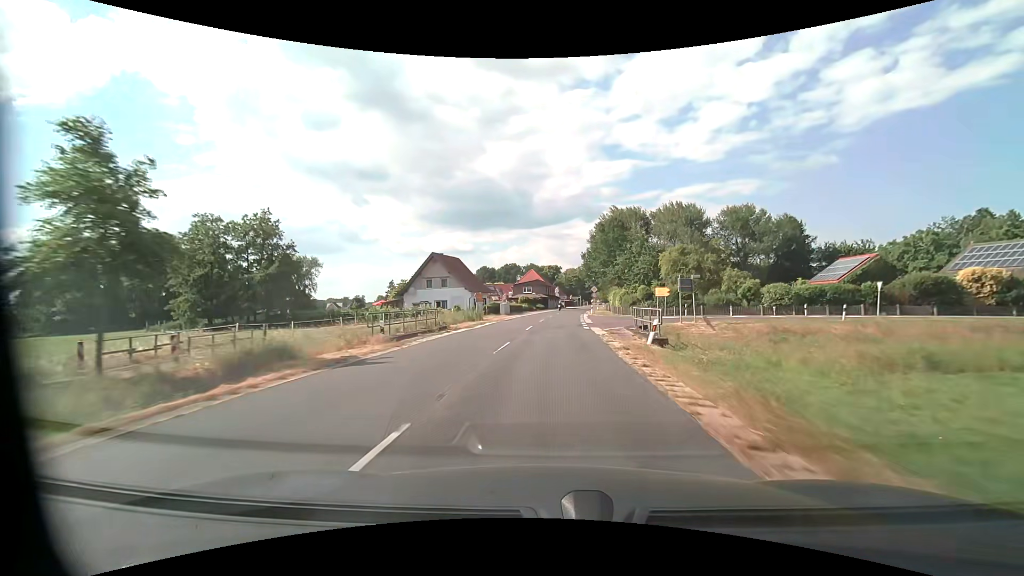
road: secondary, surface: asphalt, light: Day
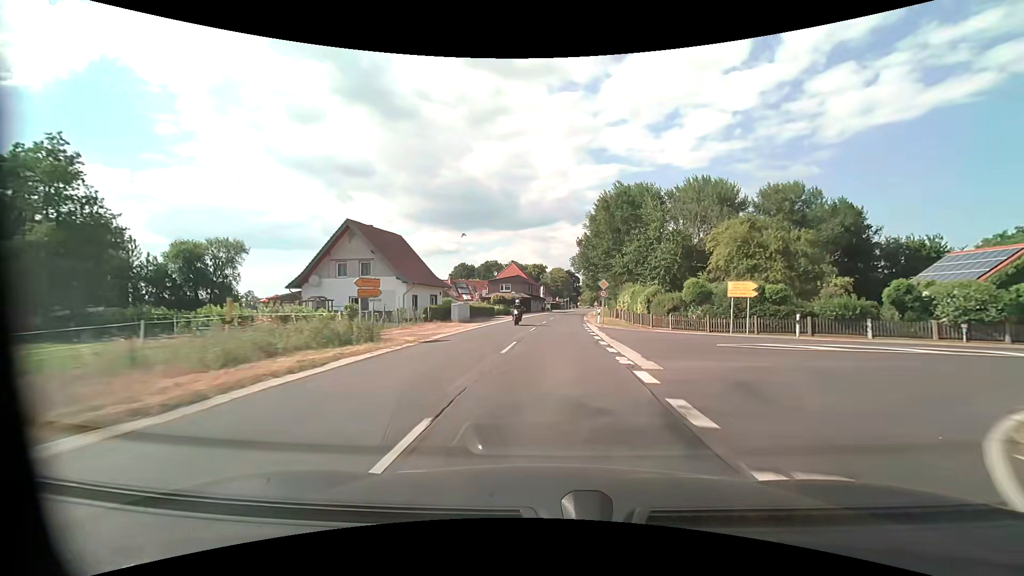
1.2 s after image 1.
(+0.3, +23.4) m; +1°
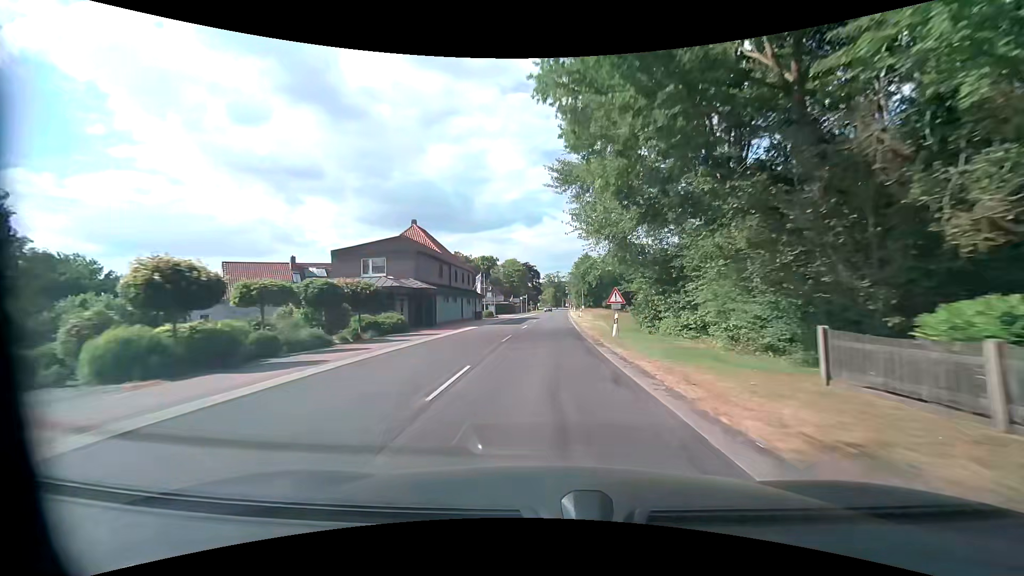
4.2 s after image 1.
(+2.9, +54.4) m; +5°
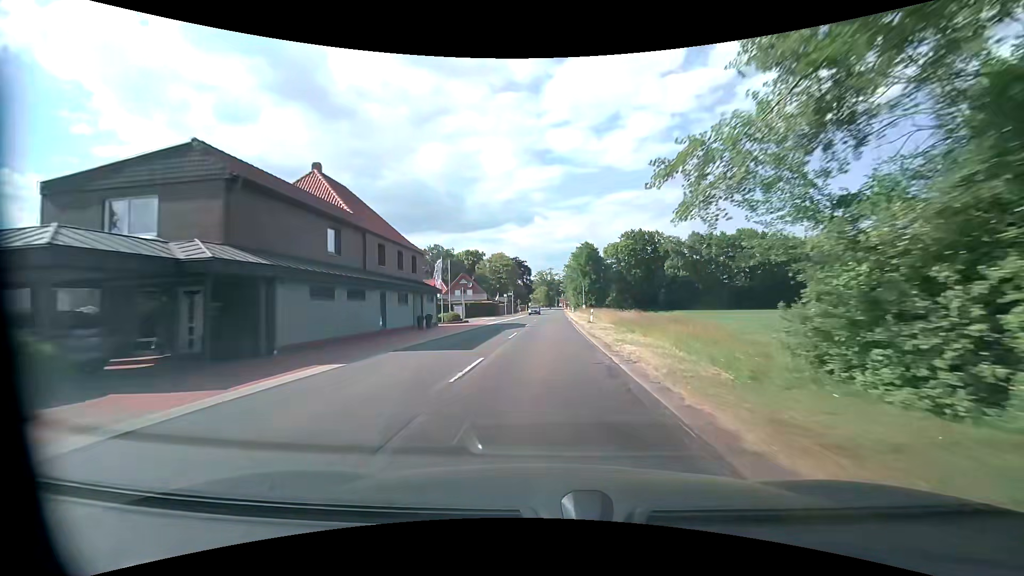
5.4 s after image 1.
(+0.1, +22.2) m; +1°
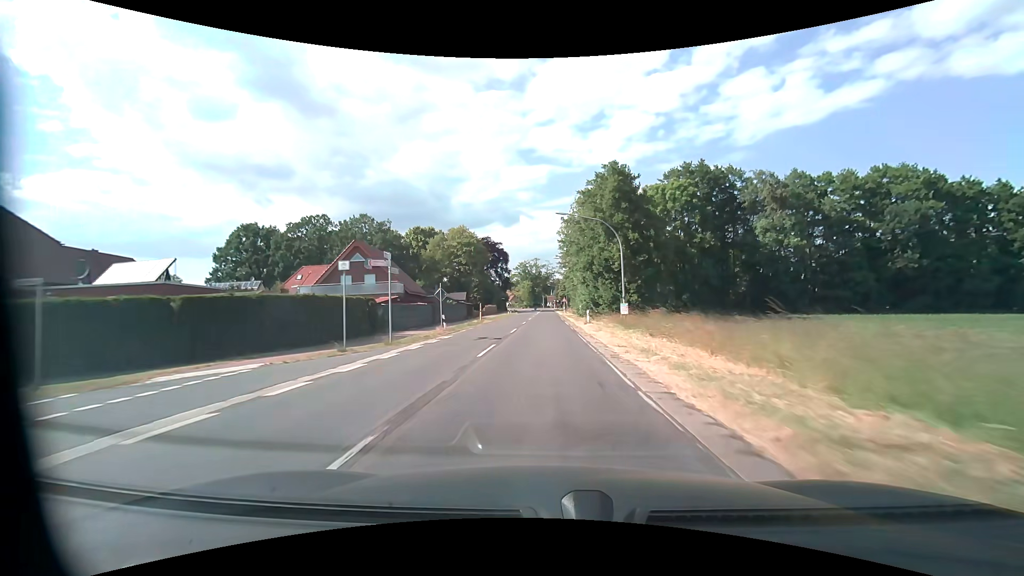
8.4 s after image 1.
(+1.3, +55.9) m; +2°
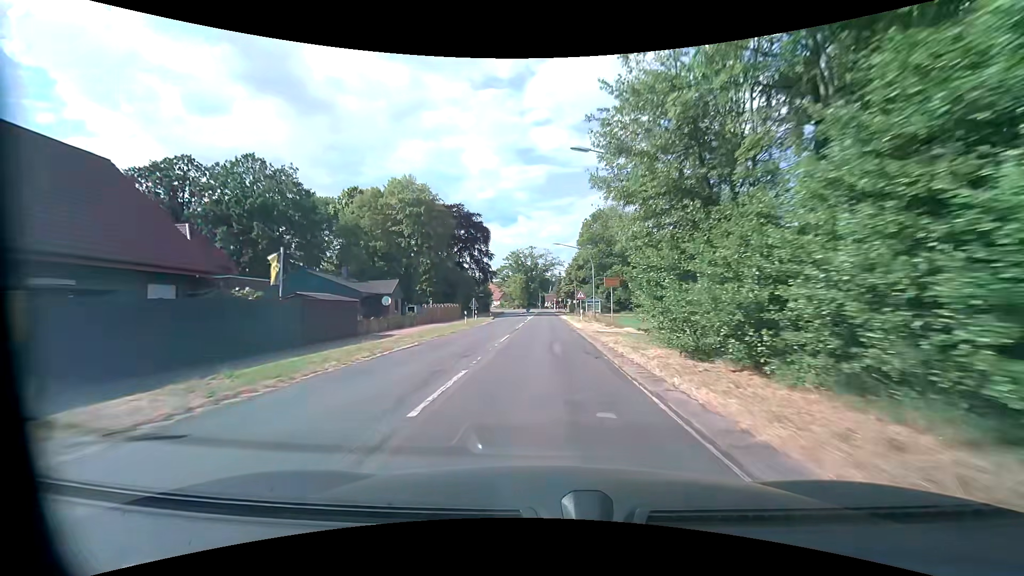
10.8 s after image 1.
(-0.1, +42.4) m; -1°
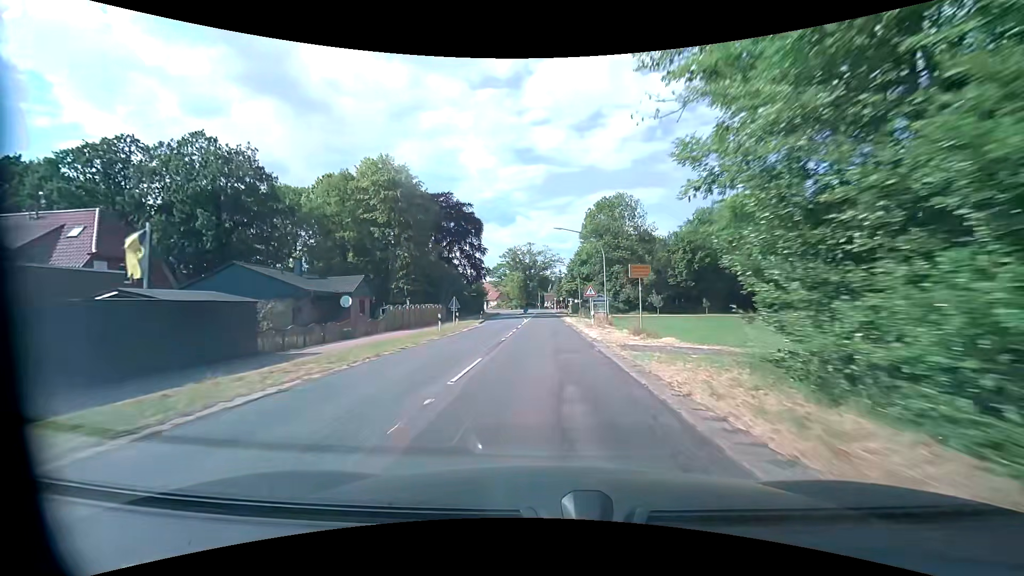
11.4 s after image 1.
(+0.1, +9.6) m; +1°
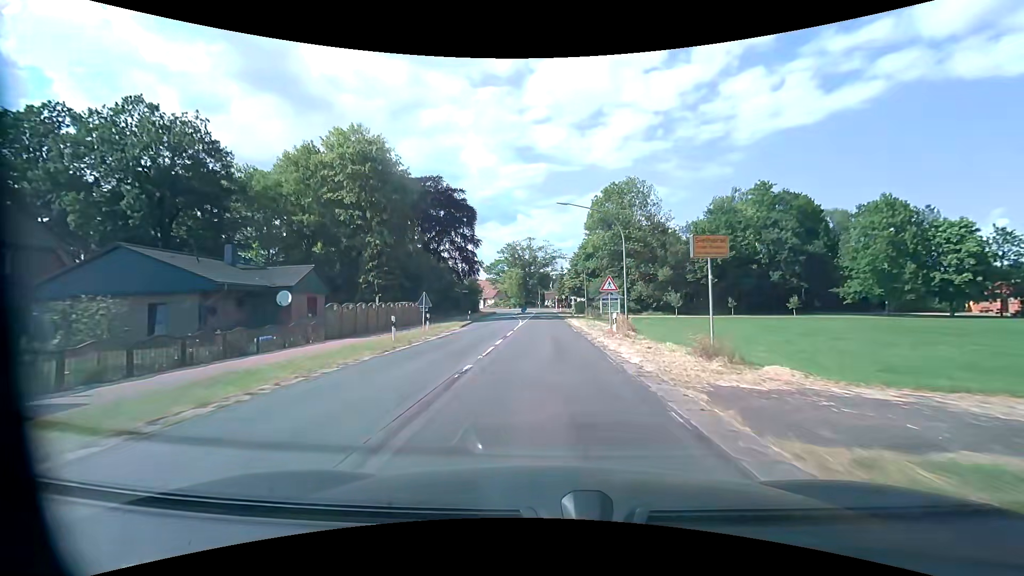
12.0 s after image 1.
(0.0, +9.2) m; 0°
(0, +10) (0, +20) (0, +30) (0, +40) (0, +50) (0, +60) (0, +70) (0, +80) (-1, +90) (-1, +100) m
